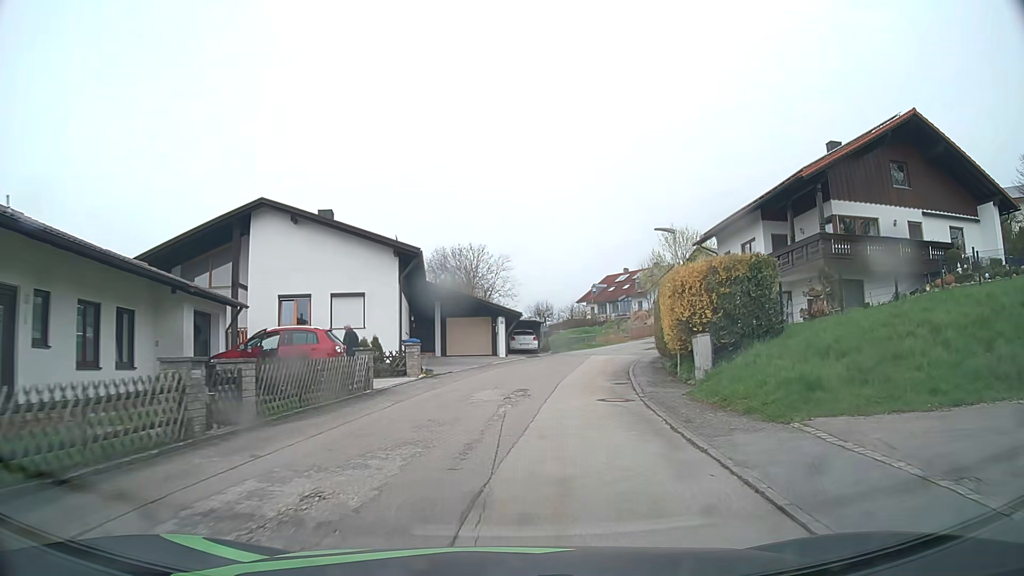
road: residential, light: Day
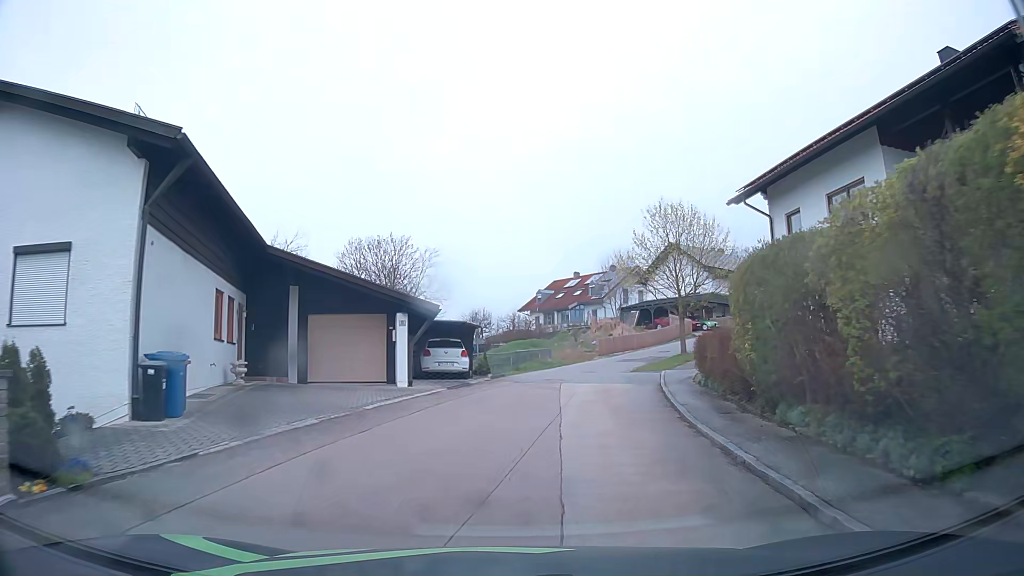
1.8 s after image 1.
(+0.8, +16.0) m; +6°
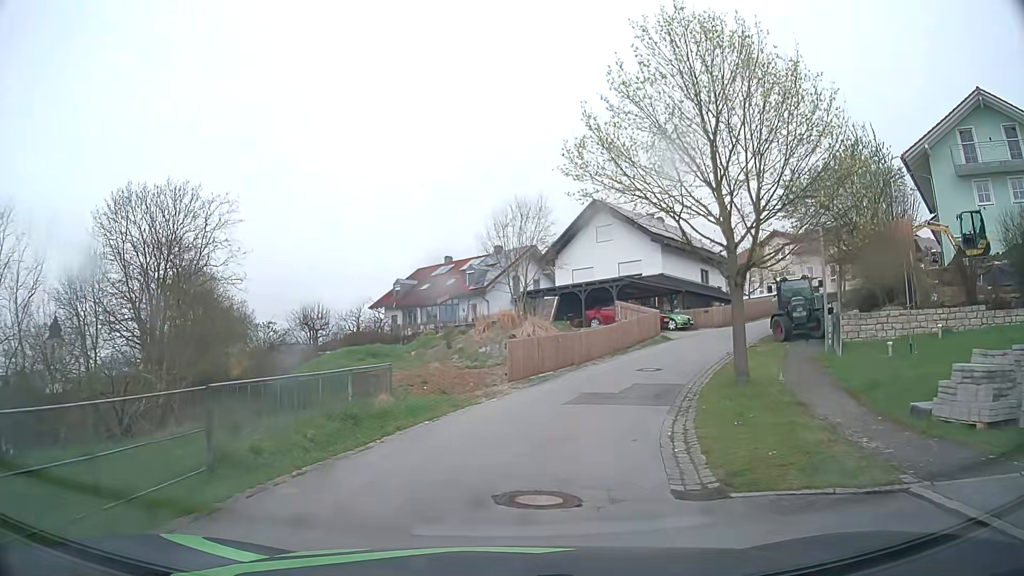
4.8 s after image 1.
(+1.8, +25.2) m; +11°
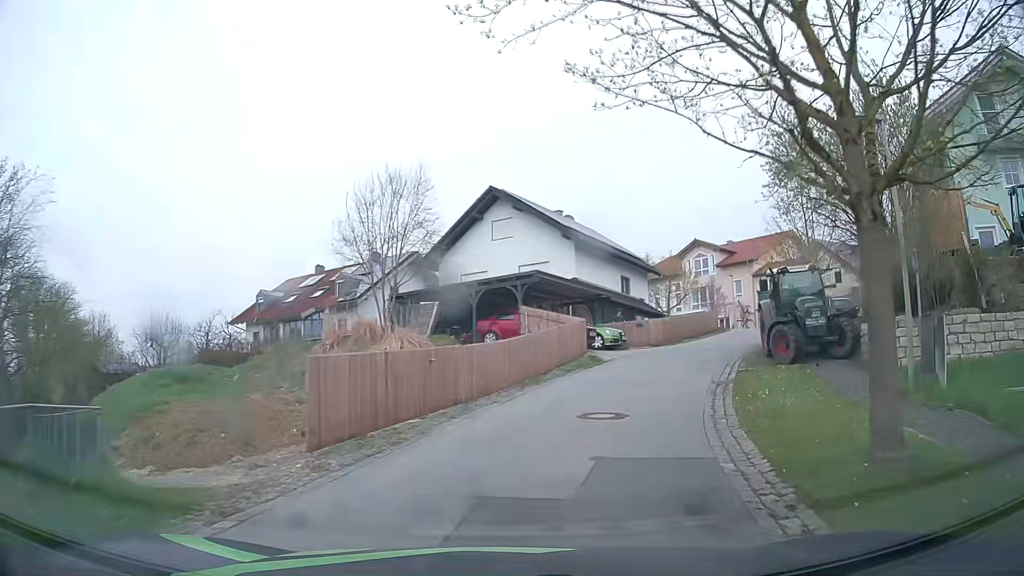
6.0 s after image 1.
(+0.7, +9.9) m; +8°
(+1, +10) (+4, +19) (+9, +28) (+14, +37) (+16, +46) (+13, +56) (+7, +63) (-1, +70) (-8, +76) (-16, +83) m
